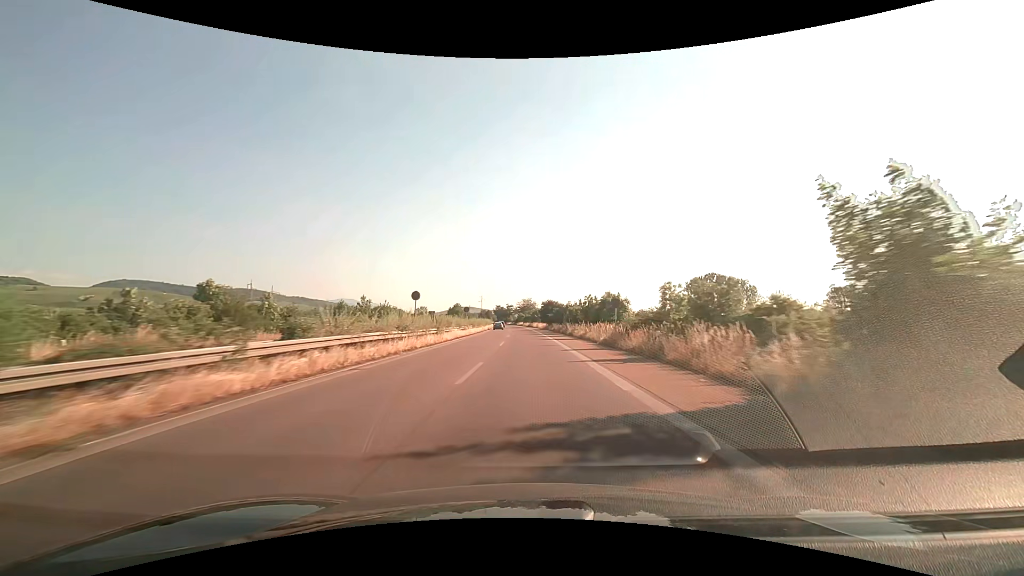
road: trunk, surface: asphalt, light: Day
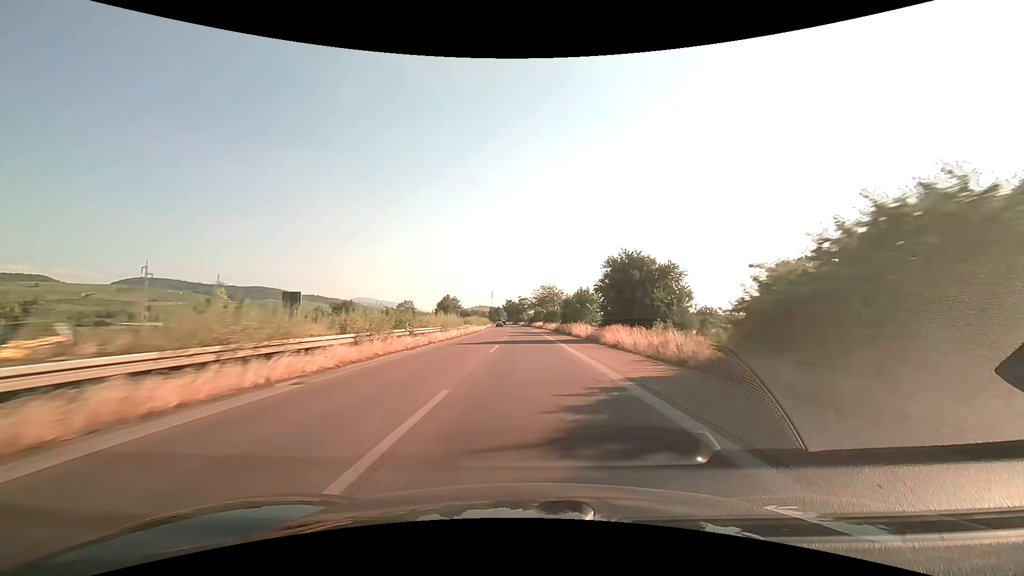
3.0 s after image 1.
(-1.2, +79.4) m; -2°
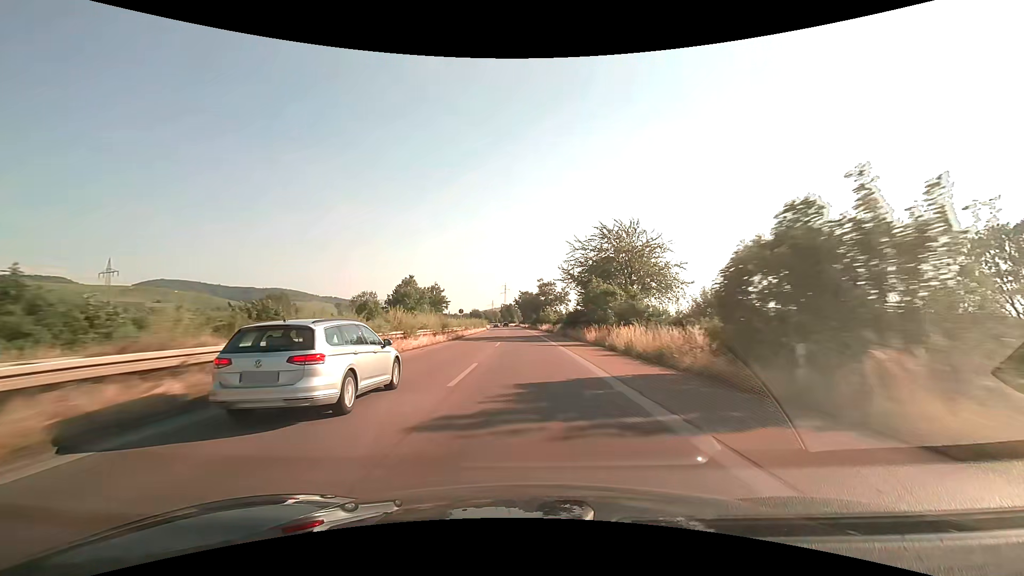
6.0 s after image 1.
(-1.4, +83.5) m; -2°
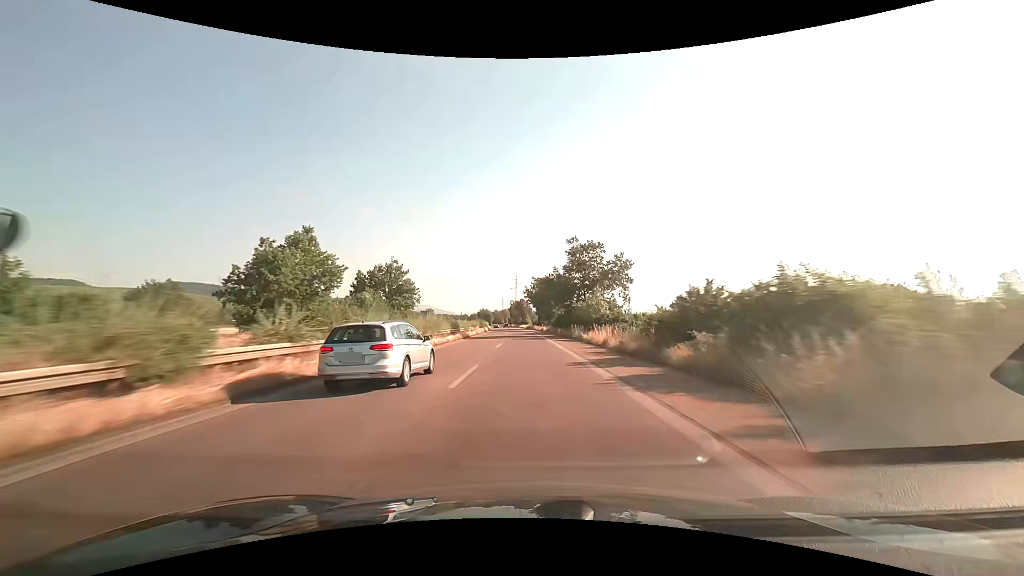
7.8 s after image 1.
(-0.7, +54.6) m; -2°
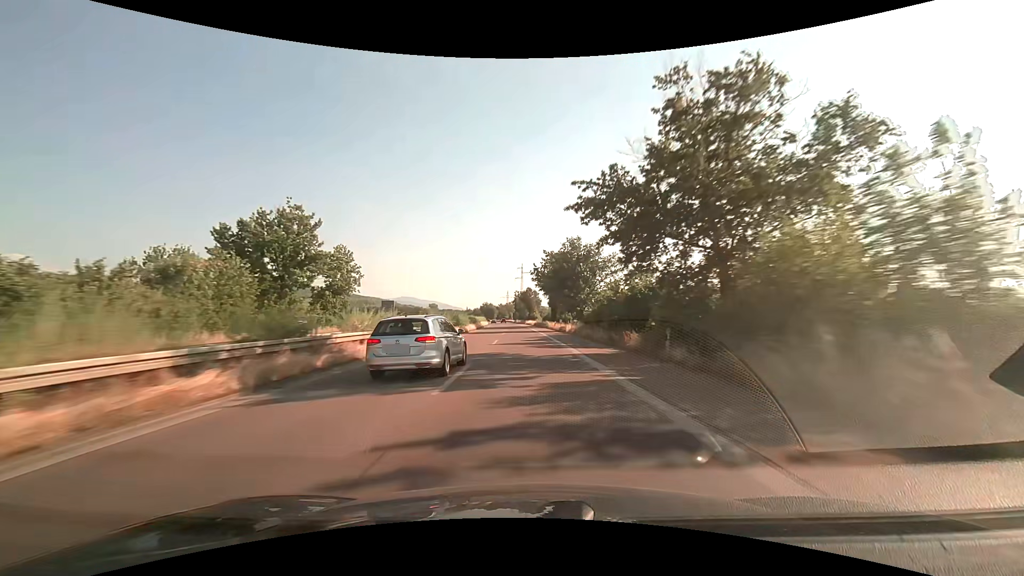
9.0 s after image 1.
(-0.3, +37.9) m; -1°
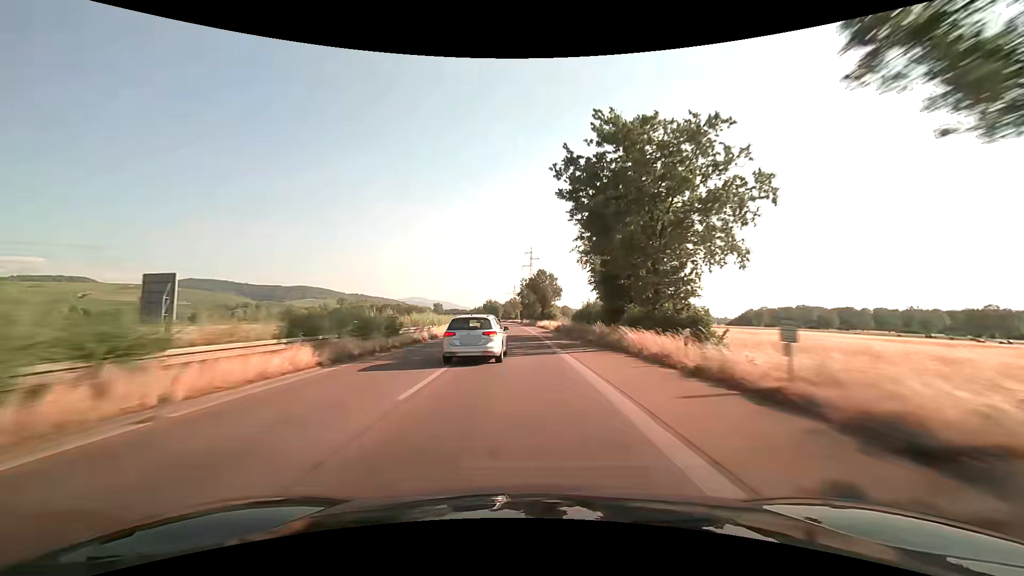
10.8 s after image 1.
(-0.4, +53.9) m; -1°
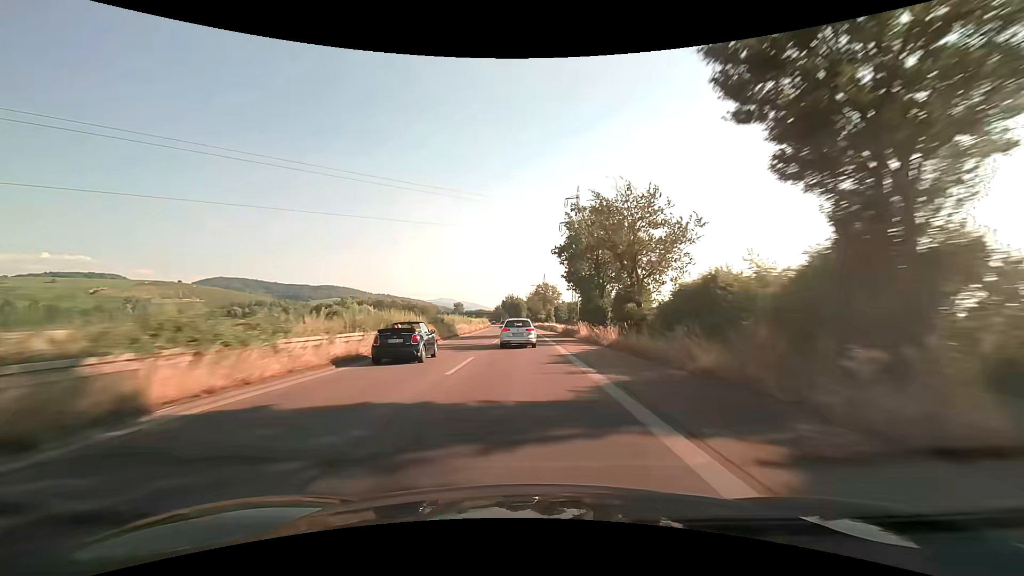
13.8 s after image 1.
(-2.9, +86.1) m; -3°
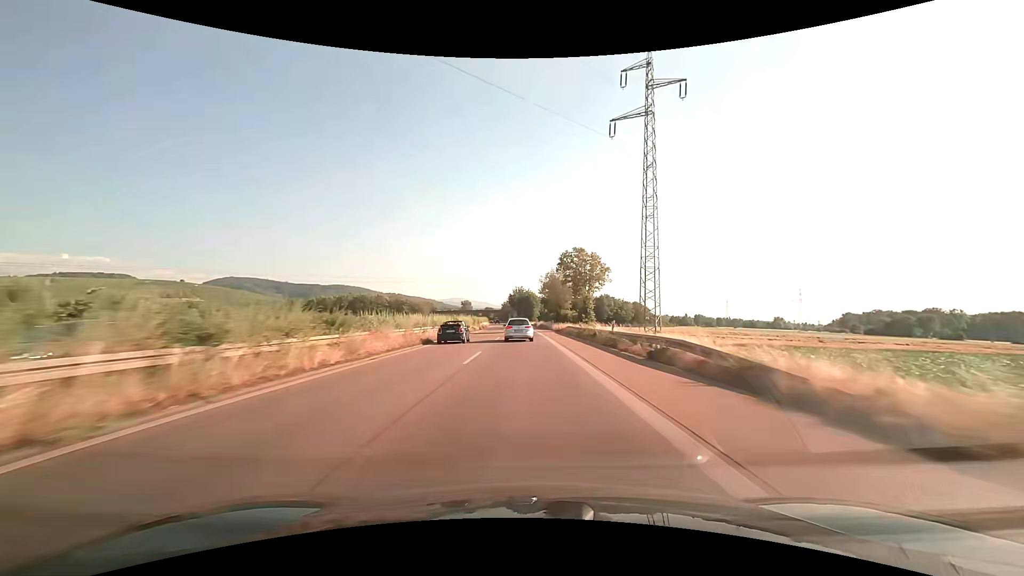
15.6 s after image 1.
(-0.4, +51.3) m; -1°
(0, +10) (0, +20) (0, +30) (-1, +40) (-1, +50) (-1, +60) (-2, +70) (-2, +80) (-3, +90) (-3, +100) m
